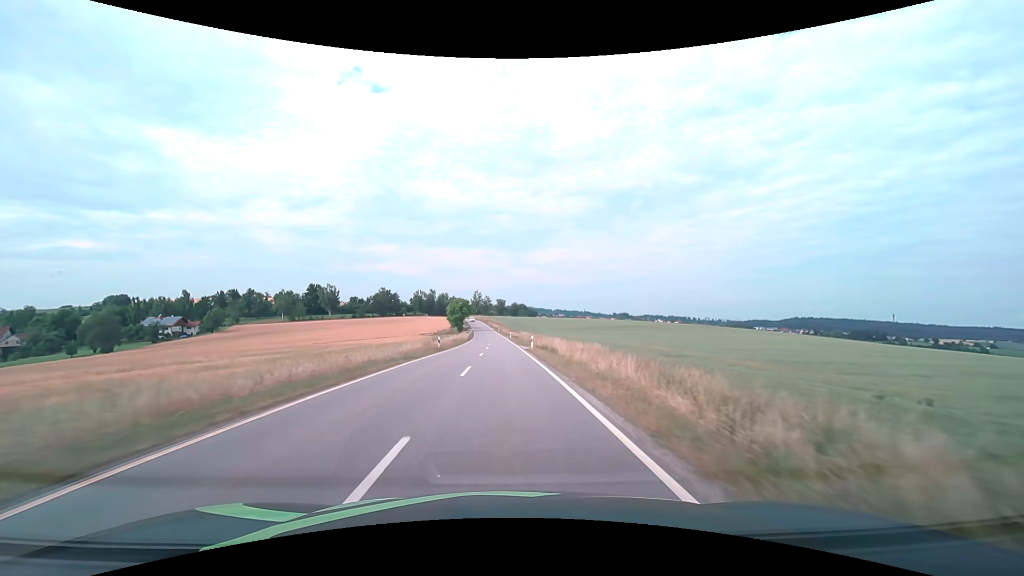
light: Day
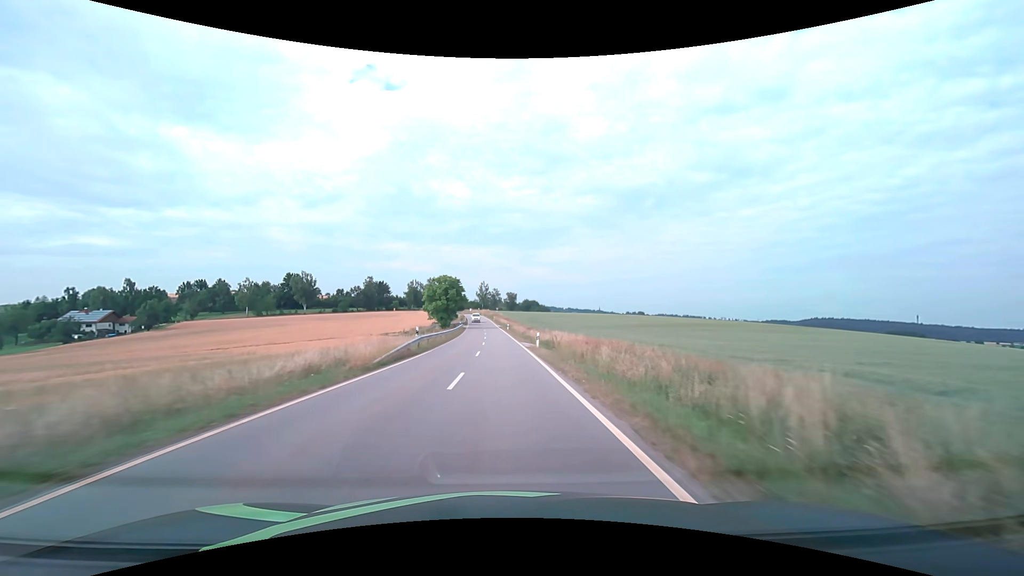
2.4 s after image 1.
(-0.6, +52.2) m; -1°
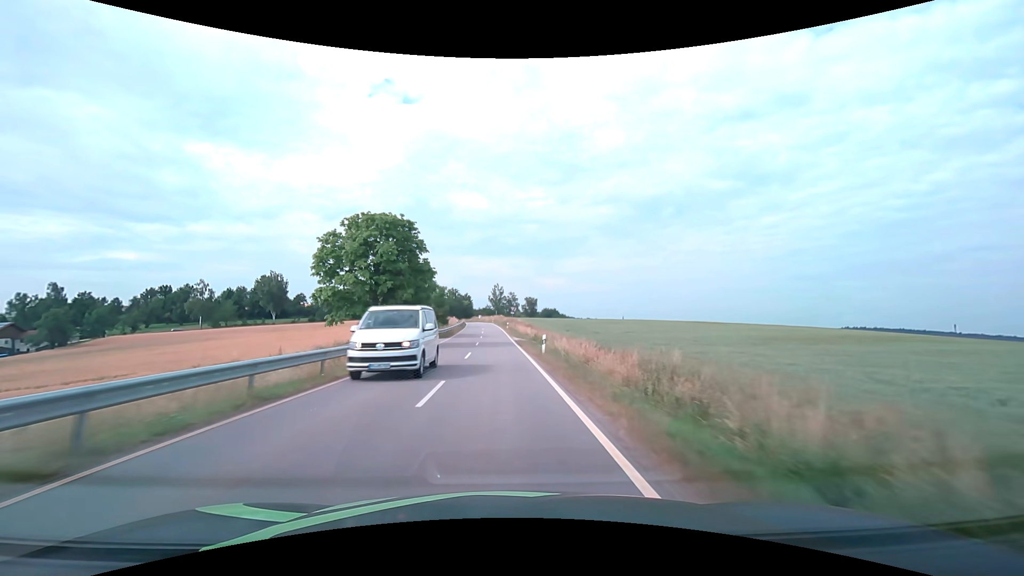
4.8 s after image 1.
(-0.6, +51.0) m; -2°
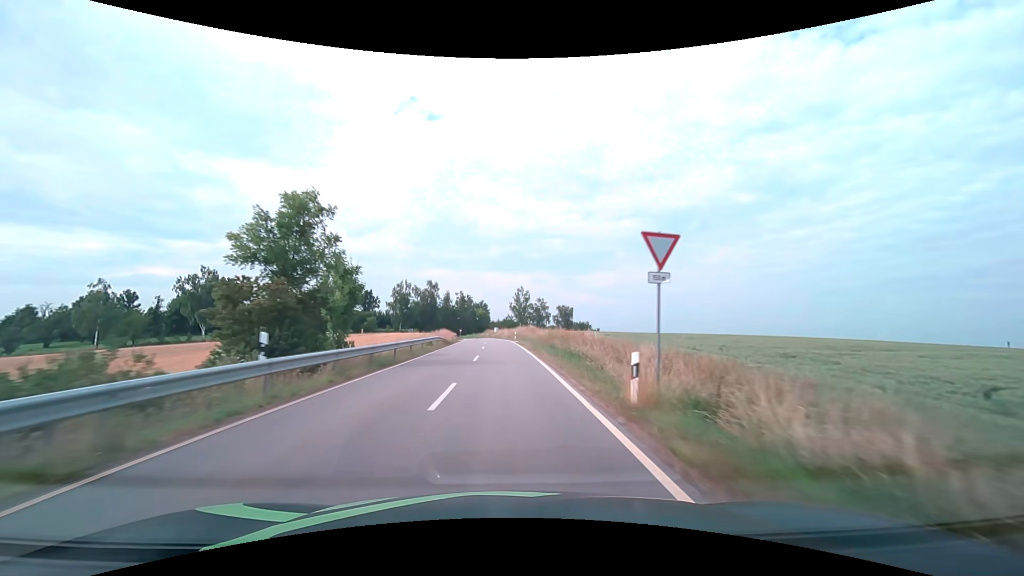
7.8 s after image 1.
(-1.6, +60.9) m; -3°
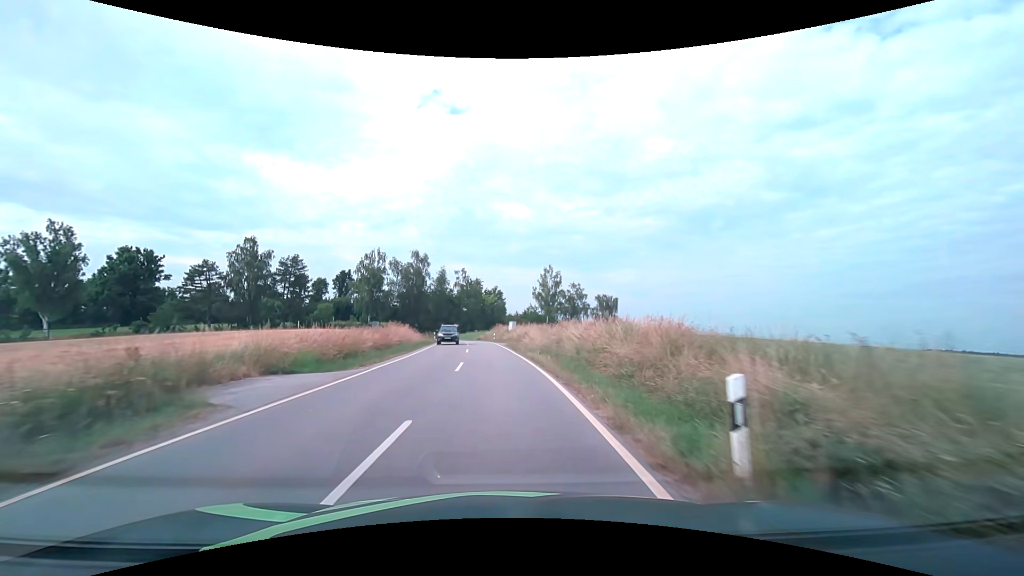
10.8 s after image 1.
(-0.7, +53.1) m; -2°
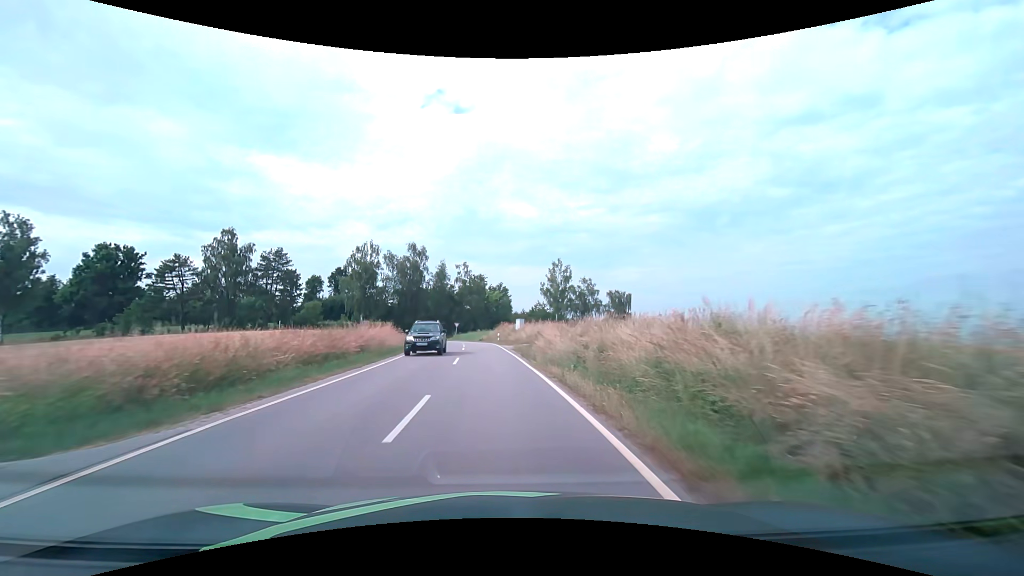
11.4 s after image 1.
(0.0, +9.6) m; -1°
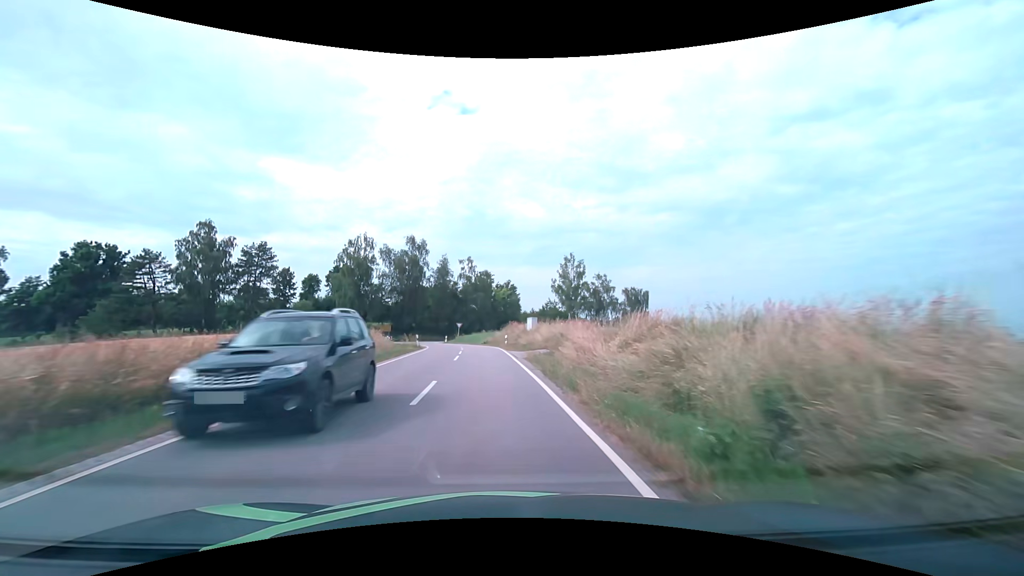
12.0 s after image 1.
(-0.1, +9.2) m; -1°
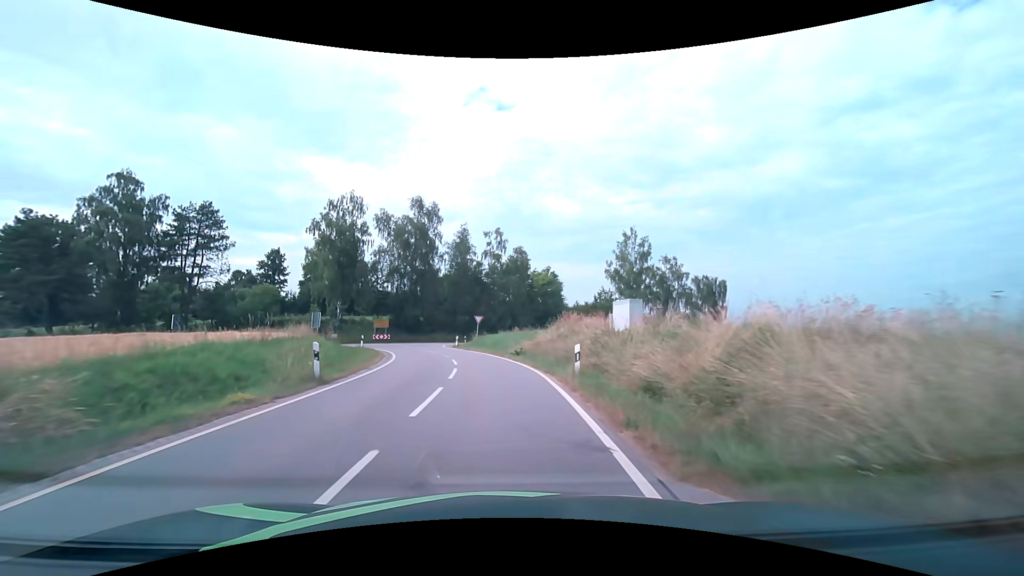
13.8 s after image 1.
(-0.9, +25.4) m; -4°
(0, +10) (-1, +20) (-2, +30) (-5, +39) (-7, +49) (-4, +59) (+4, +65) (+12, +70) (+21, +76) (+29, +82) m
